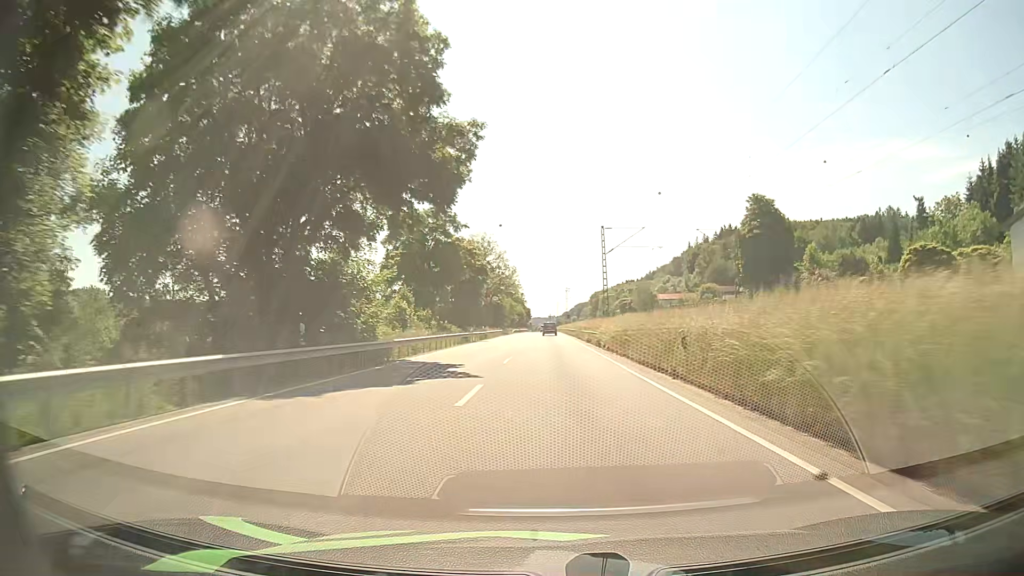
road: primary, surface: asphalt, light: Day
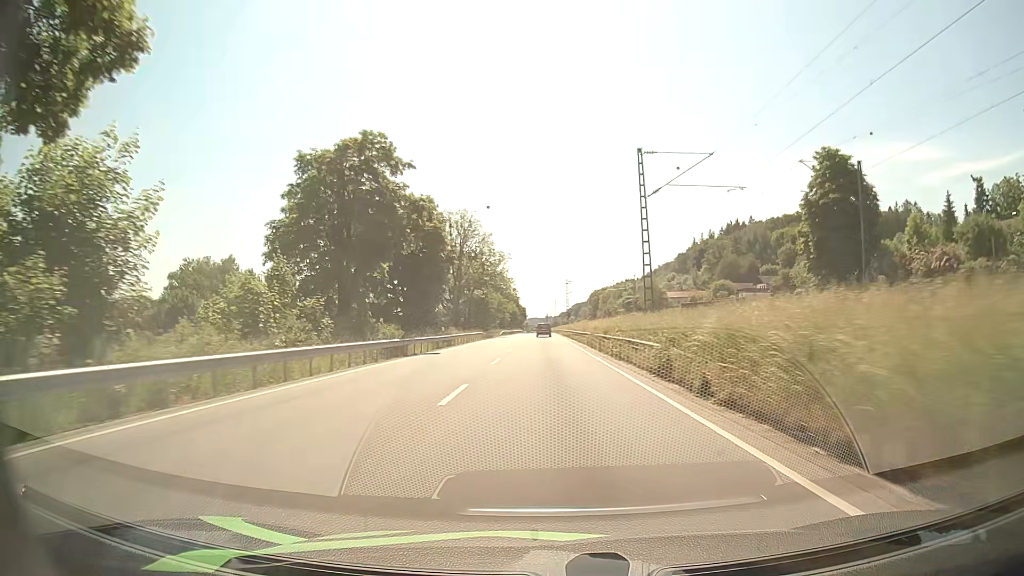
(0.0, +24.3) m; 0°
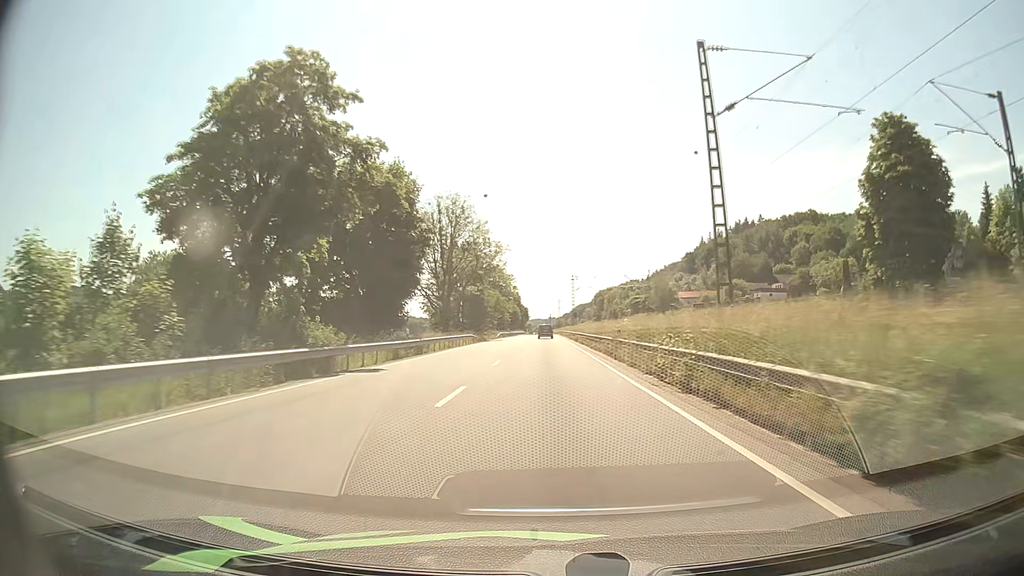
(0.0, +12.3) m; 0°
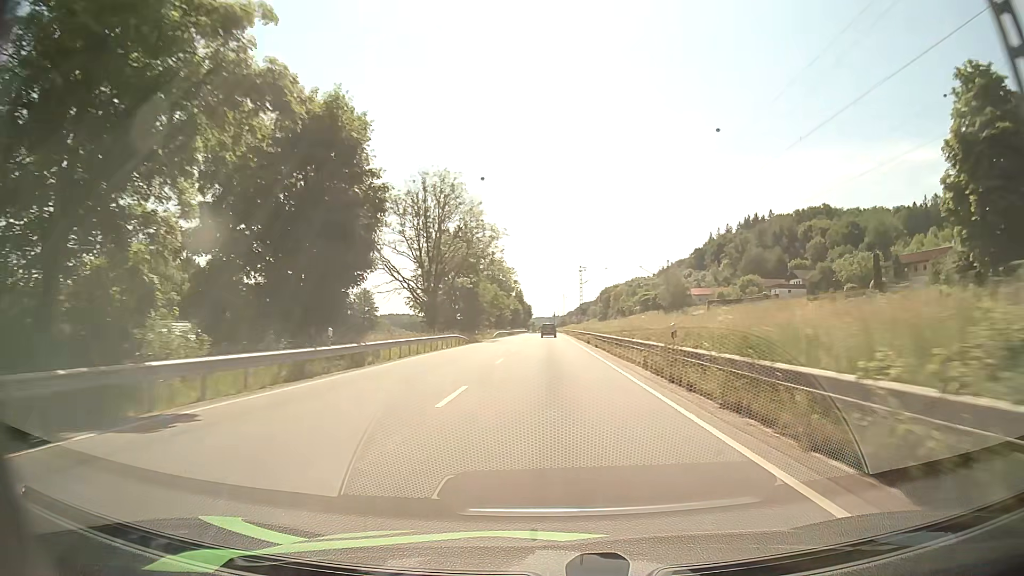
(0.0, +12.4) m; 0°
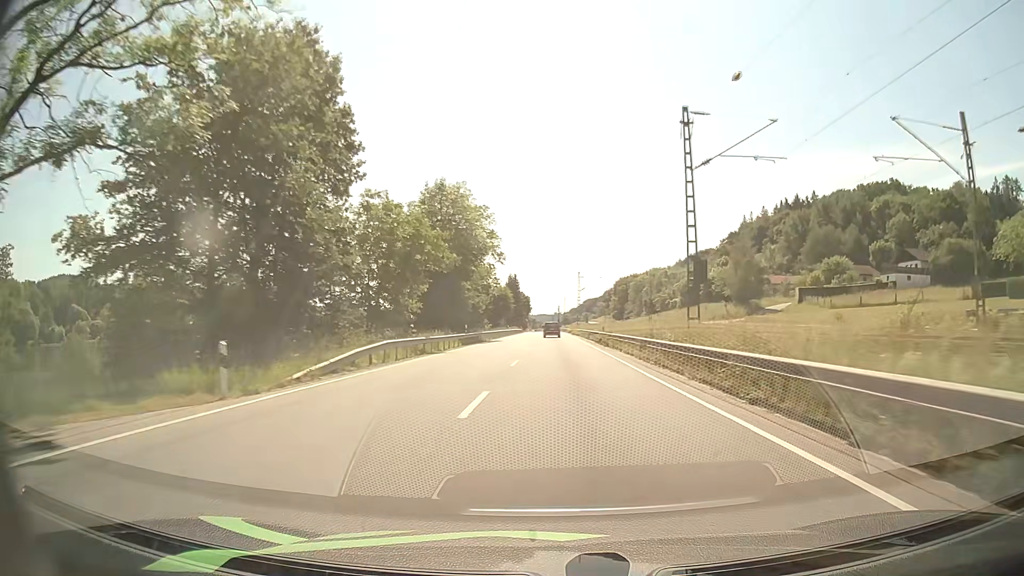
(-0.5, +62.8) m; 0°
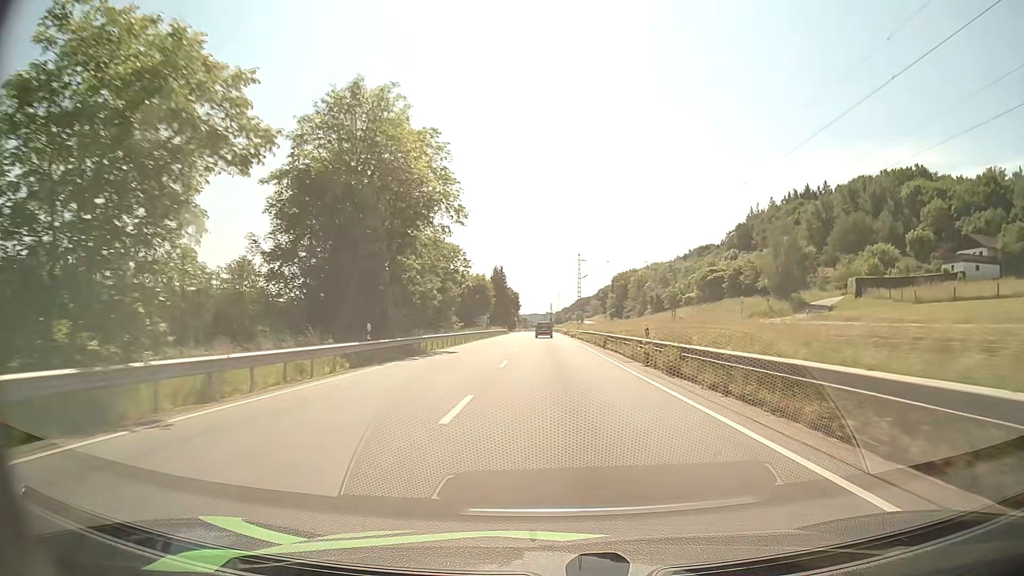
(+0.2, +25.0) m; +1°
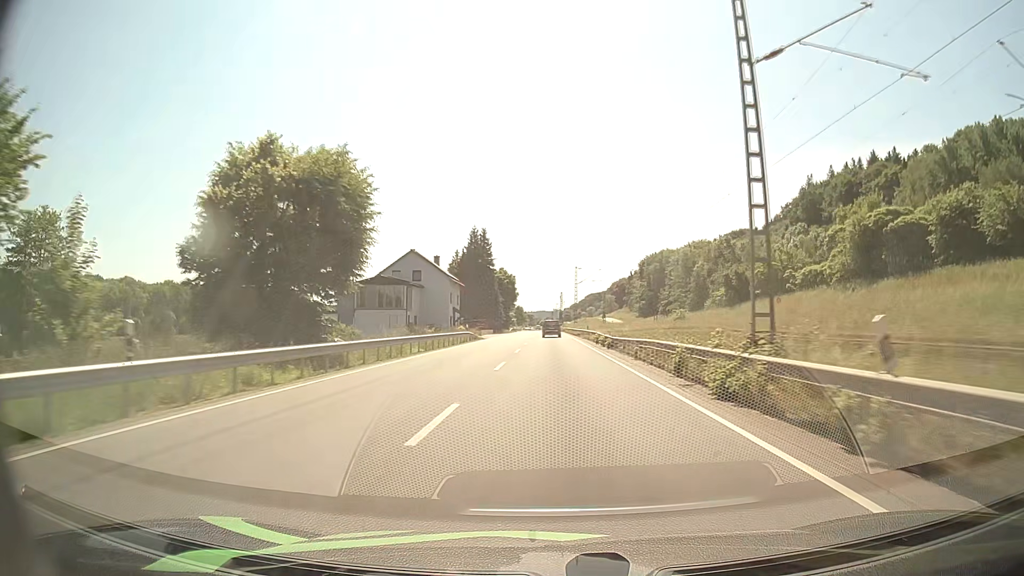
(-0.2, +63.2) m; 0°
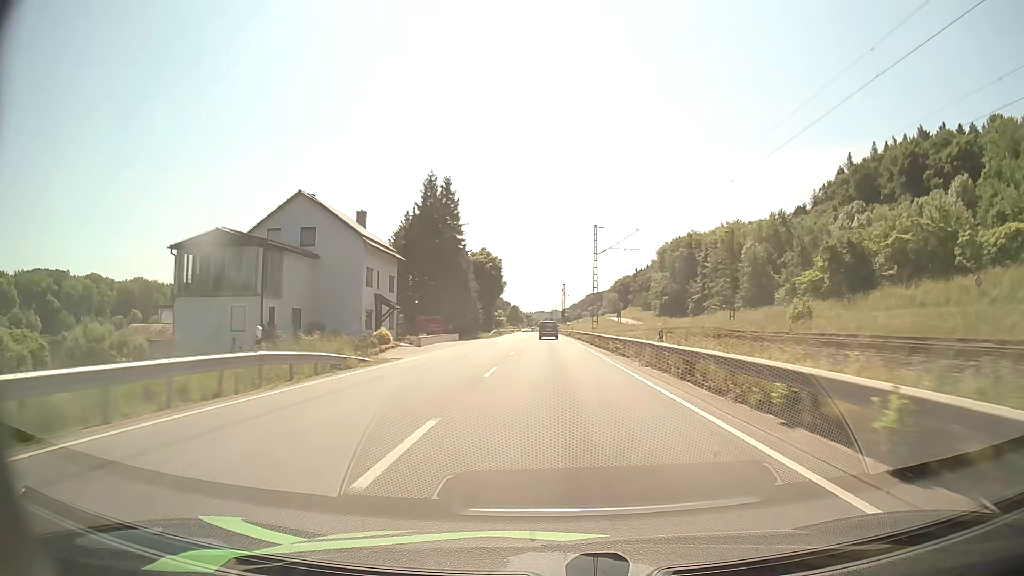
(-0.1, +38.8) m; 0°
(0, +10) (0, +20) (0, +30) (0, +40) (0, +50) (0, +60) (0, +70) (-1, +80) (-1, +90) (-1, +100) m
